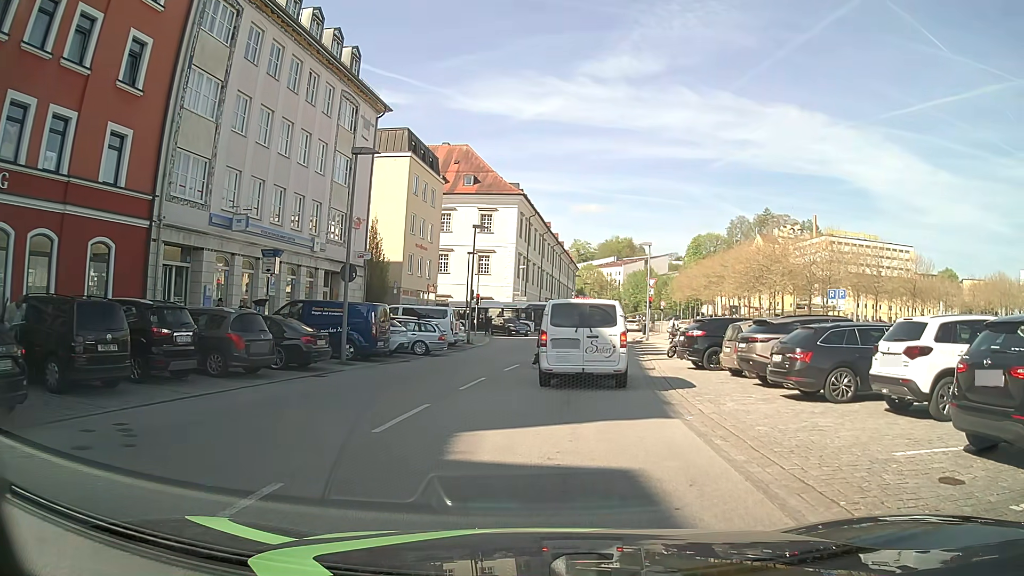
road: tertiary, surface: asphalt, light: Day
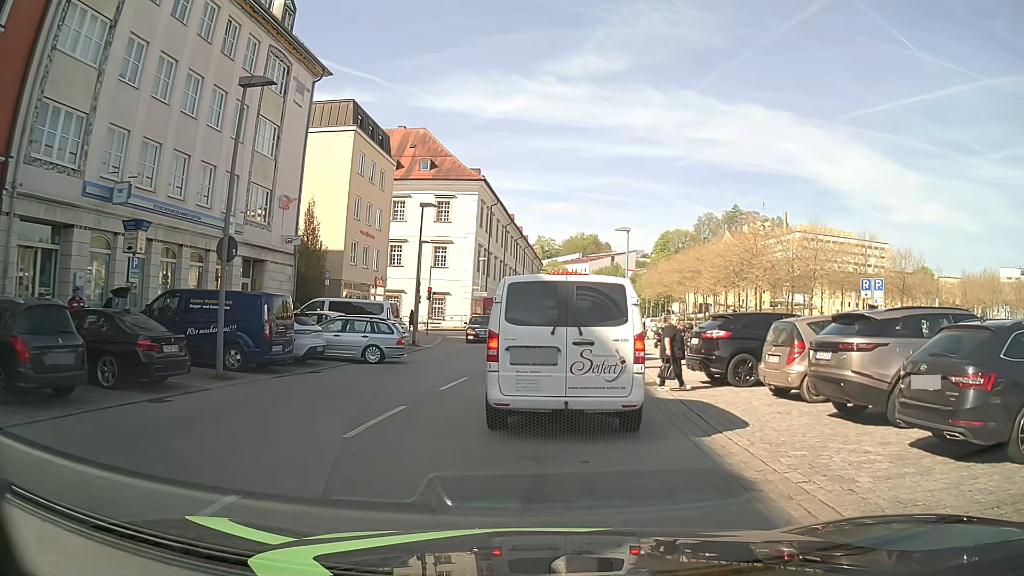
(+0.4, +6.4) m; +5°
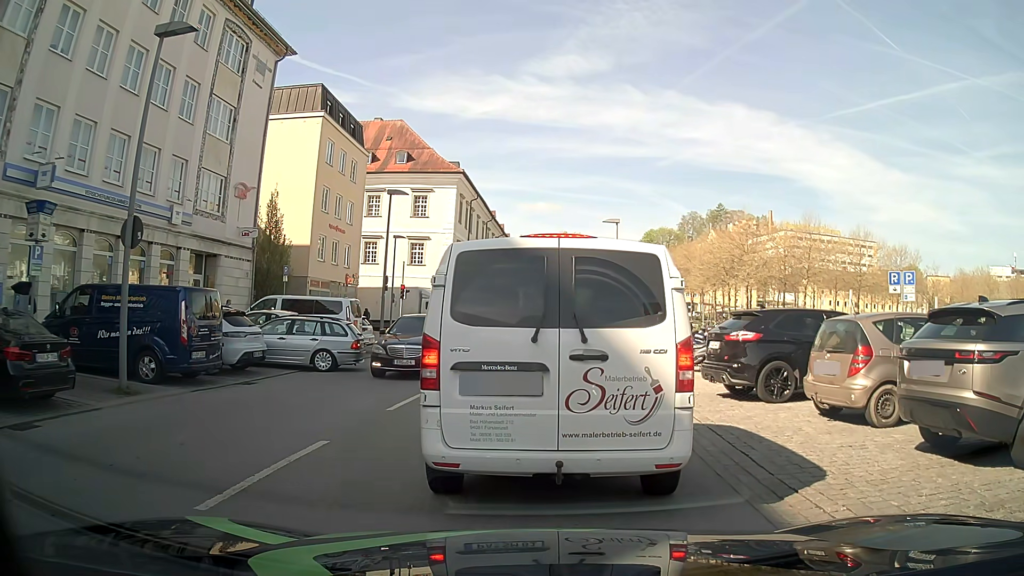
(+0.1, +3.1) m; +2°
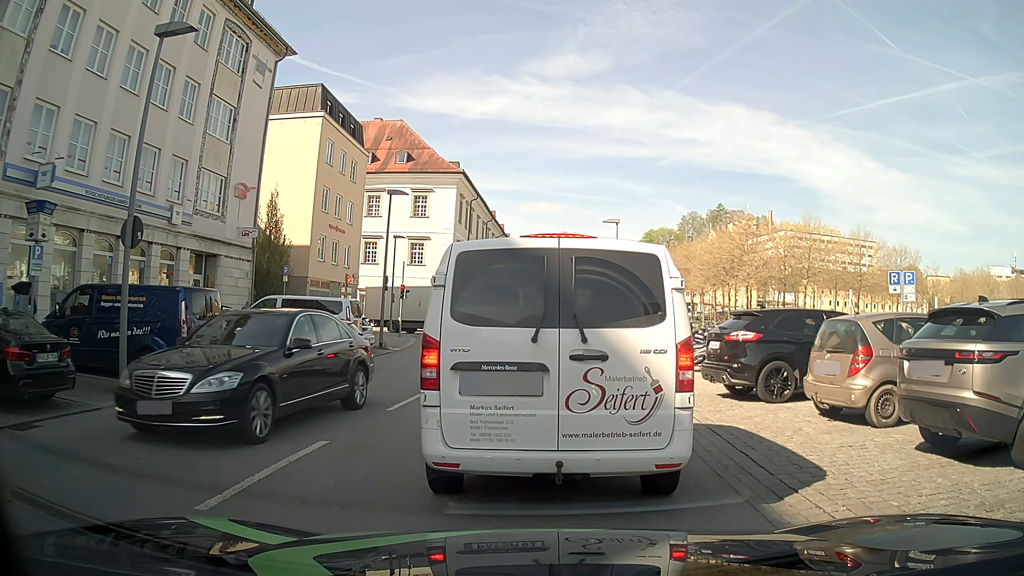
(0.0, 0.0) m; 0°
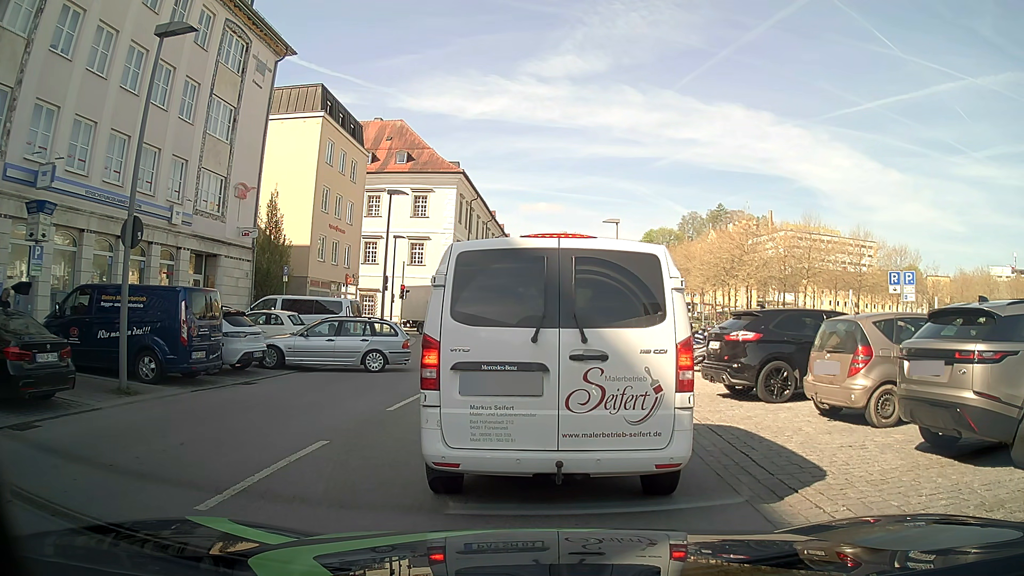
(0.0, 0.0) m; 0°
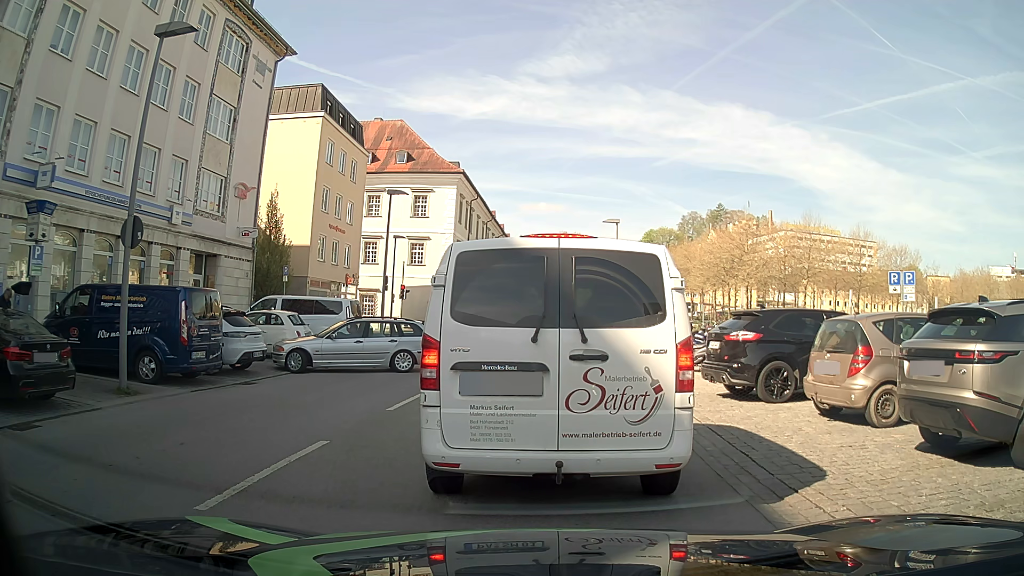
(0.0, 0.0) m; 0°
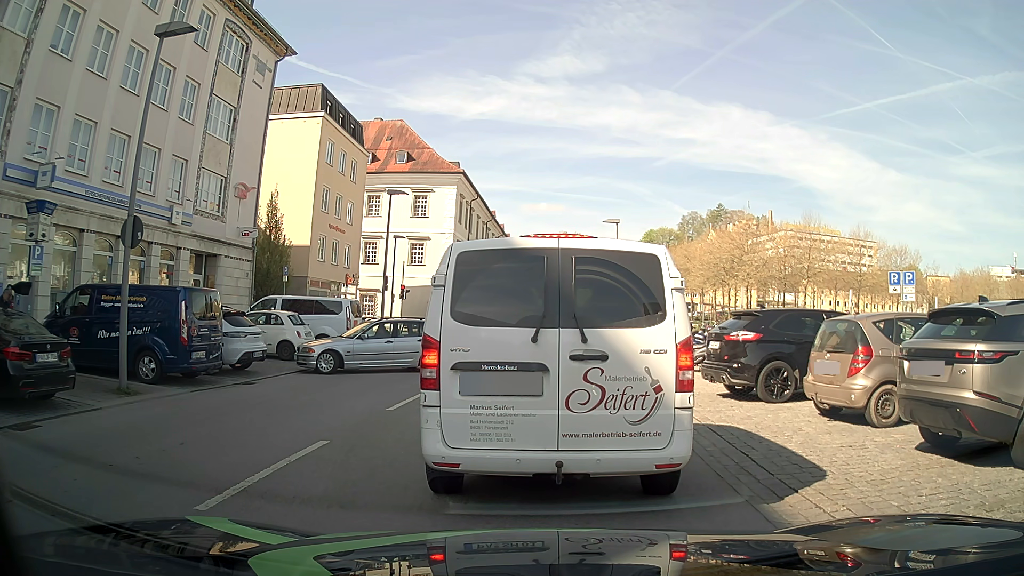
(0.0, 0.0) m; 0°
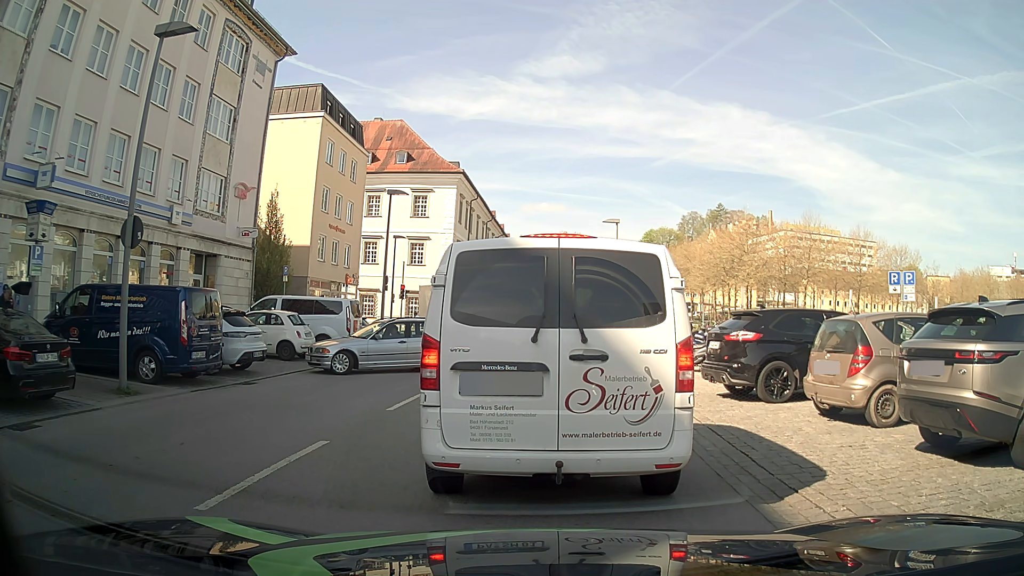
(0.0, 0.0) m; 0°
(0, +10) (0, +20) (0, +30) (+1, +40) (+2, +50) (+3, +60) (+4, +70) (+5, +80) (+5, +90) (+5, +100) m
